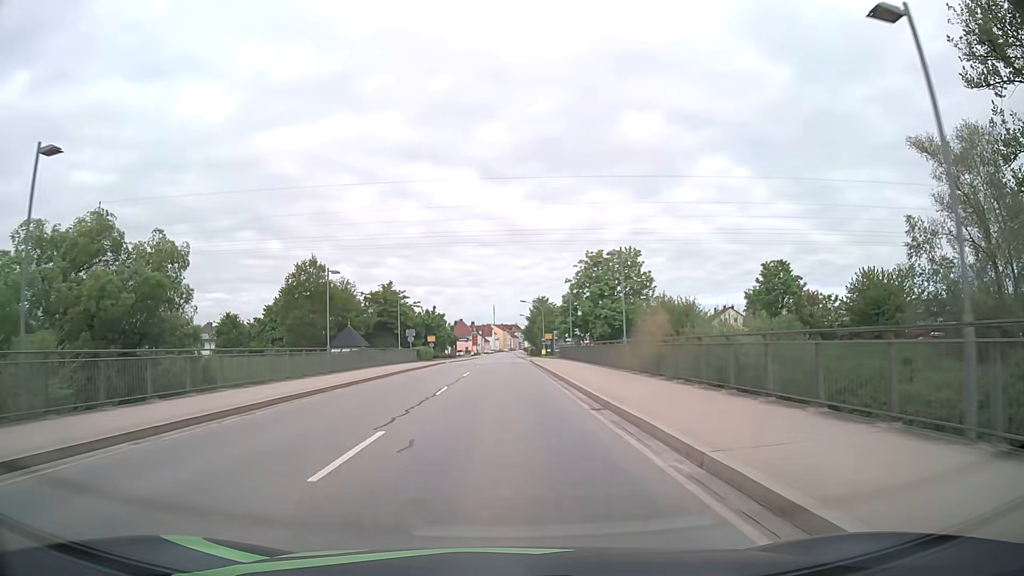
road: primary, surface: asphalt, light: Day
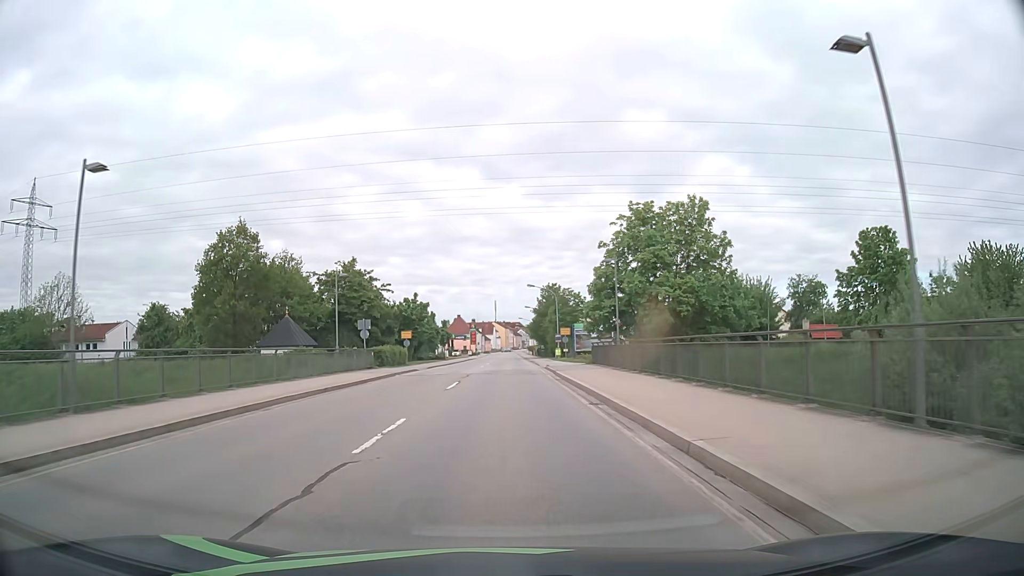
(-0.3, +22.4) m; 0°
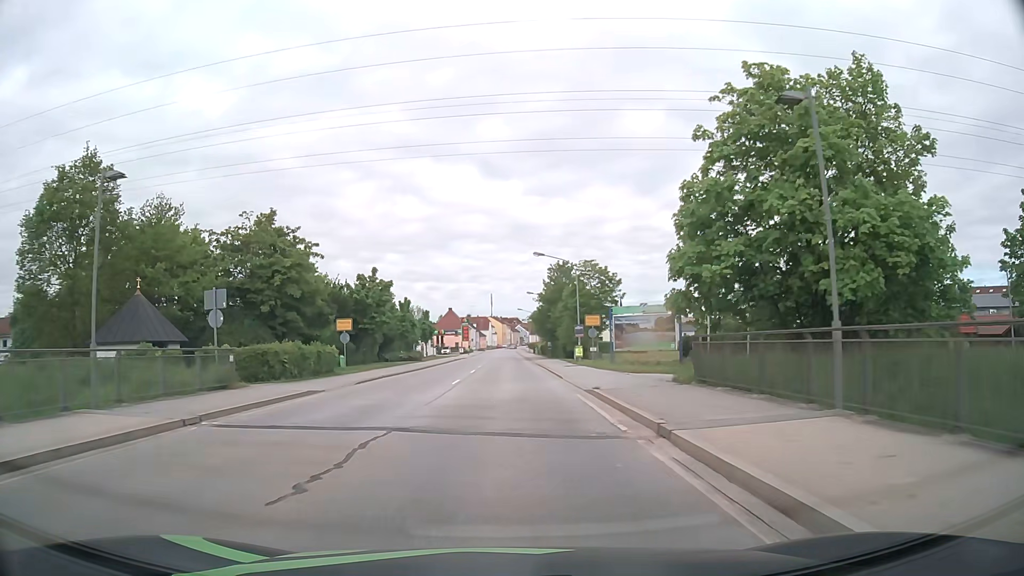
(-0.1, +22.8) m; 0°
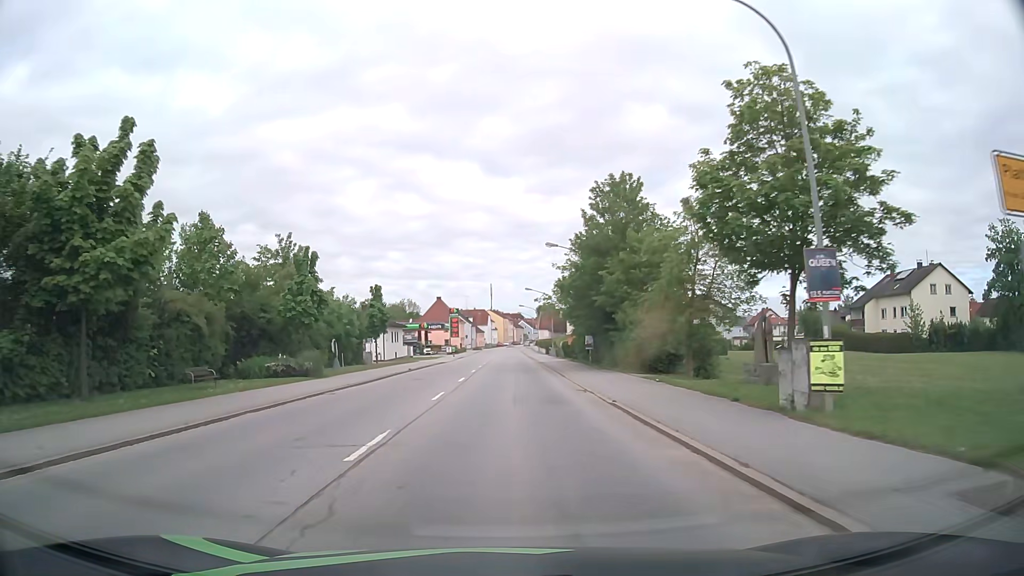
(+0.2, +37.7) m; 0°
(0, +10) (0, +20) (0, +30) (0, +40) (0, +50) (0, +60) (0, +70) (0, +80) (0, +90) (0, +100) m
